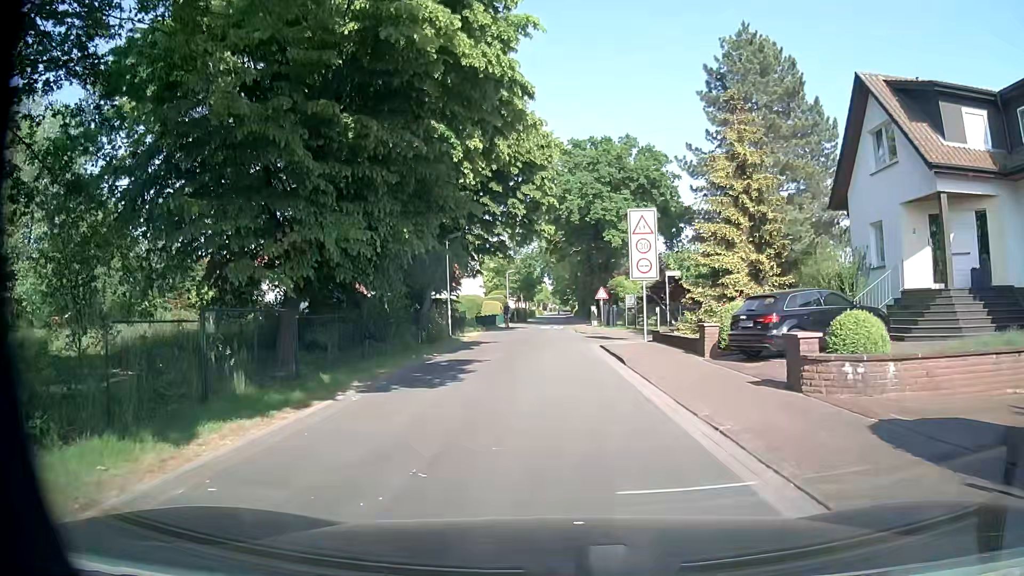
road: residential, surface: asphalt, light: Day
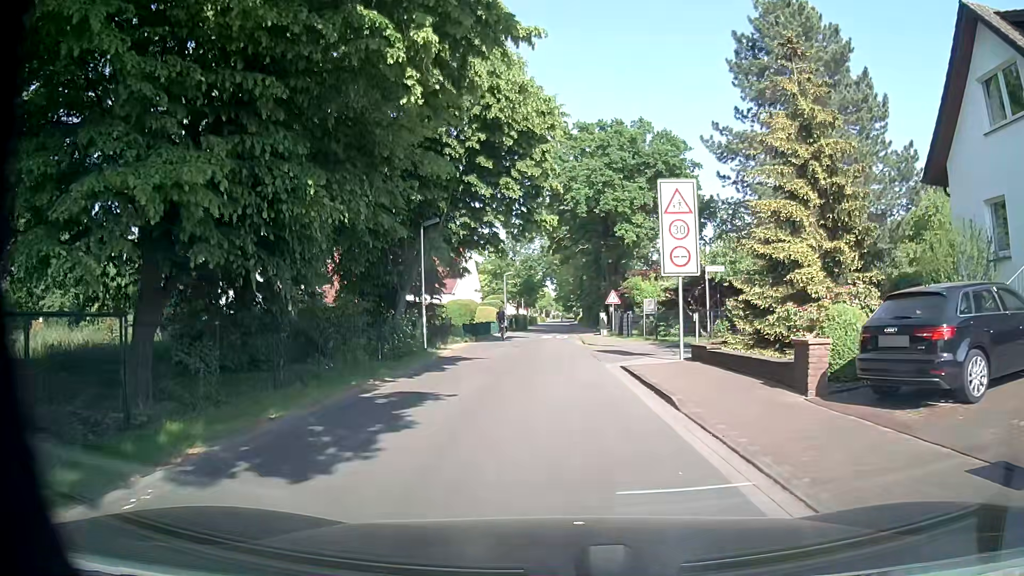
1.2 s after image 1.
(+0.1, +6.5) m; 0°
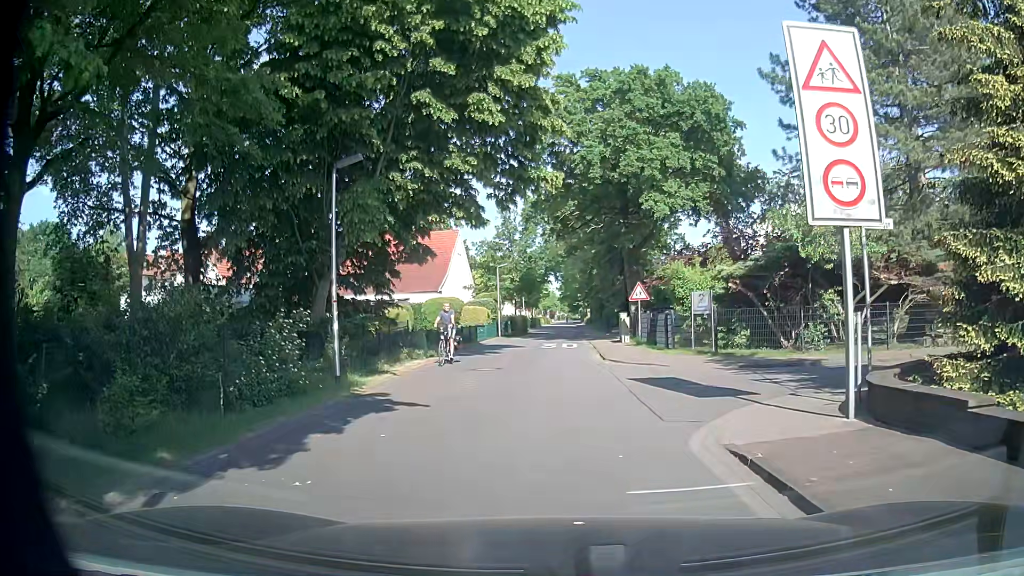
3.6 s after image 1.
(+0.1, +10.1) m; +1°
(0, +10) (0, +20) (-1, +30) (-1, +40) (-1, +50) (-1, +60) (-1, +70) (-1, +80) (-1, +90) (-1, +100) m
